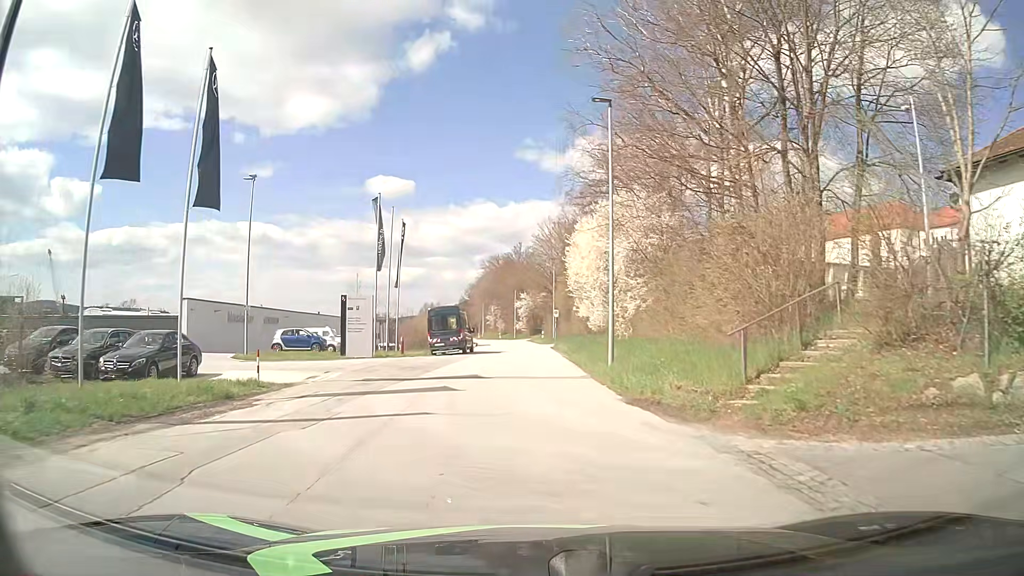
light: Day
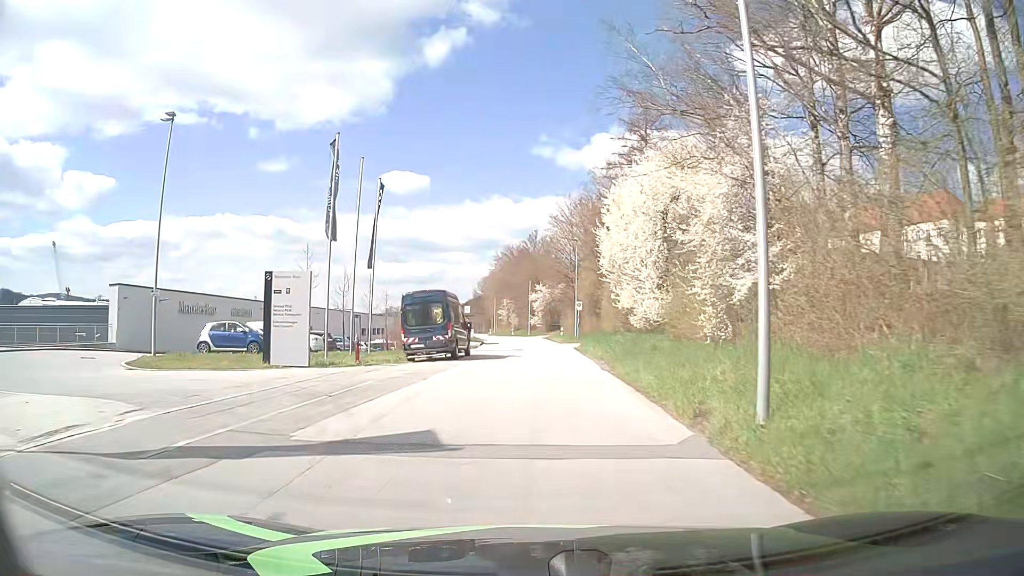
(-0.3, +11.9) m; -2°
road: tertiary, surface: asphalt
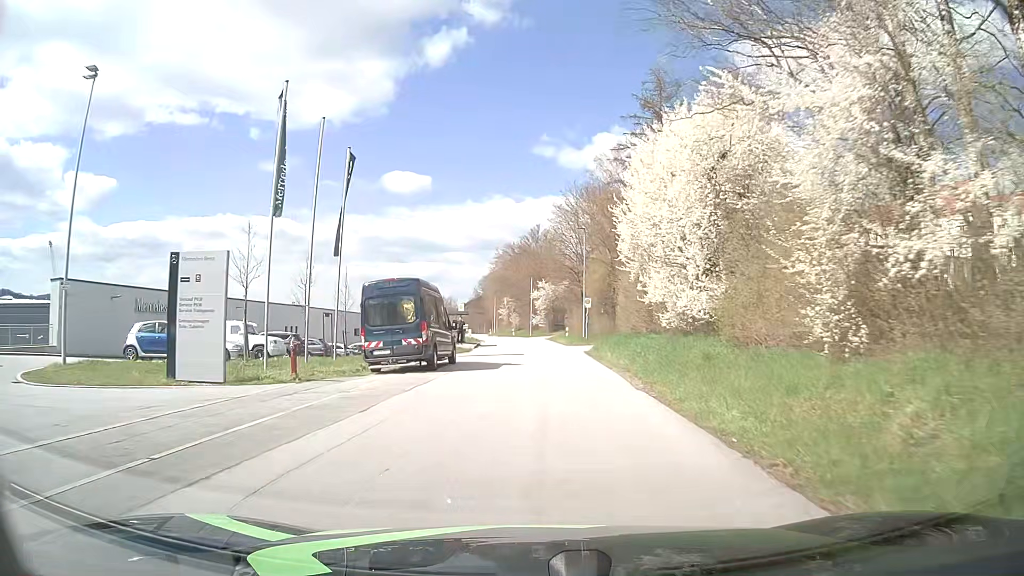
(0.0, +6.5) m; 0°
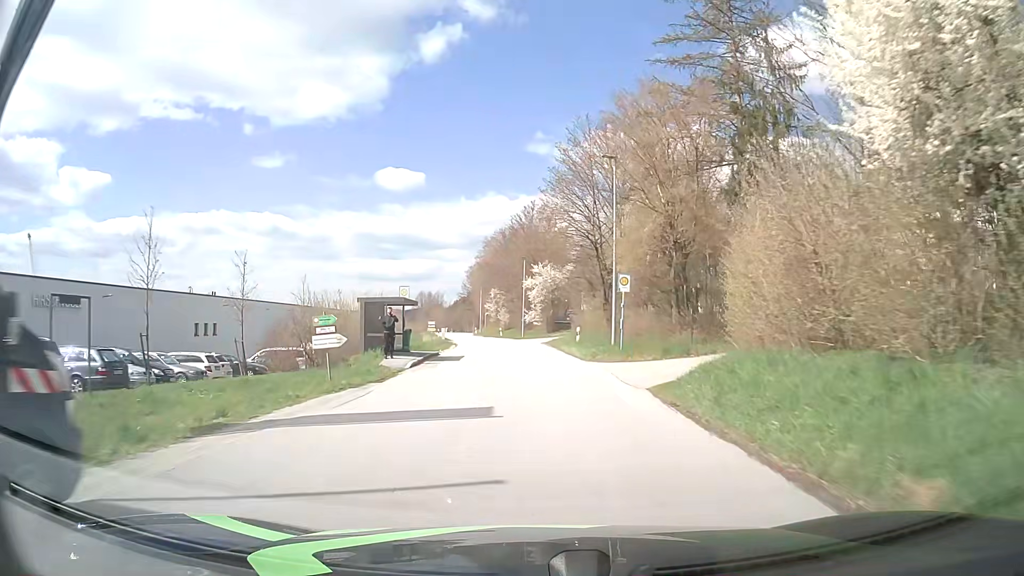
(+0.1, +21.0) m; 0°
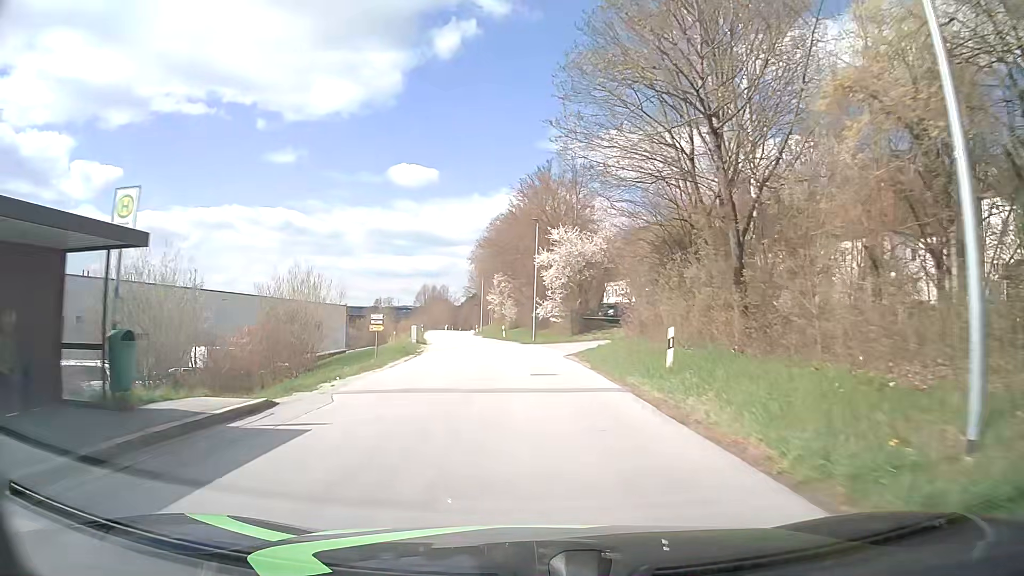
(-0.1, +22.9) m; -1°
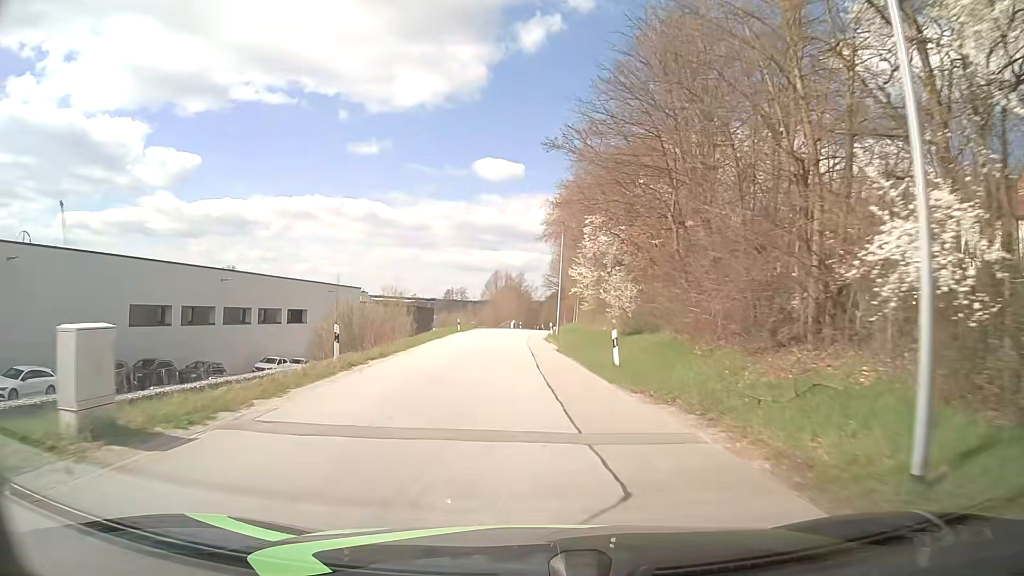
(-2.4, +38.9) m; -8°
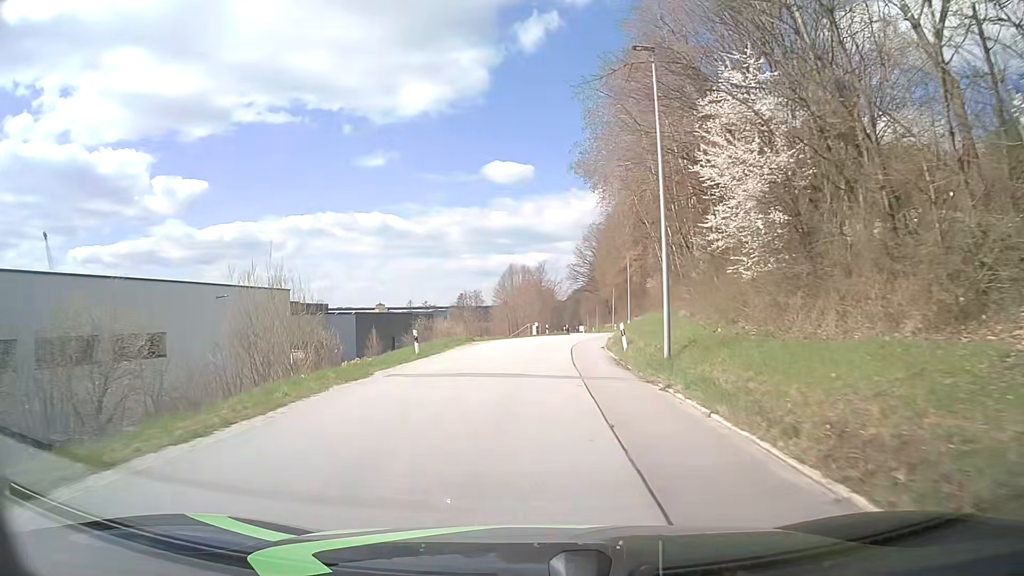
(-0.7, +30.8) m; -1°
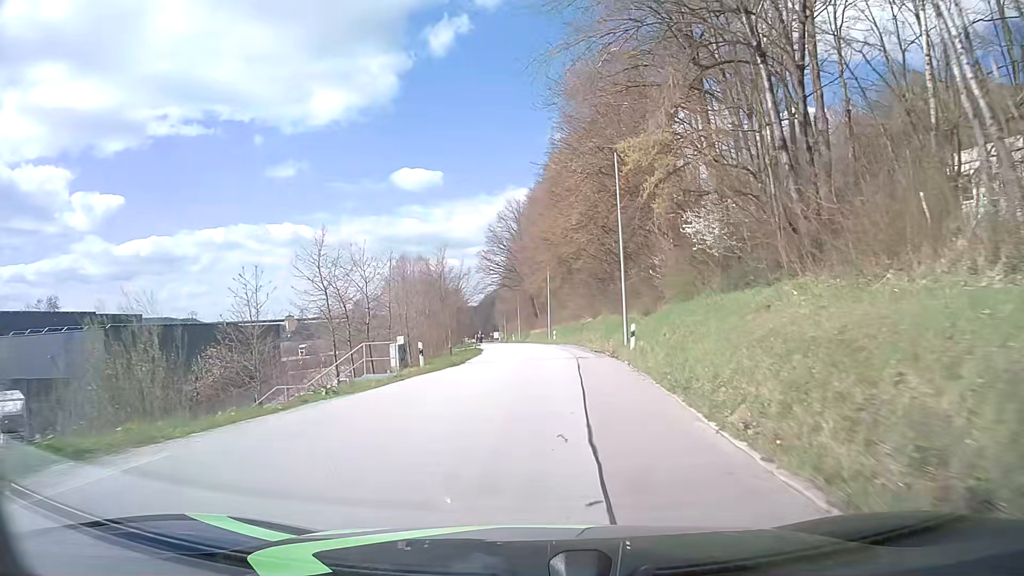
(+1.8, +38.0) m; +7°
